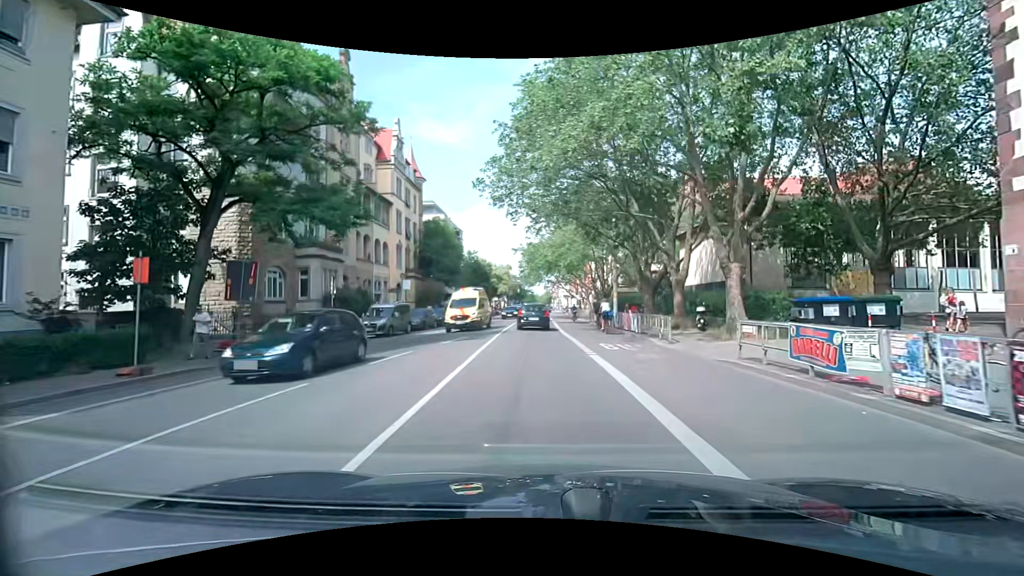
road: secondary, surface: asphalt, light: Day
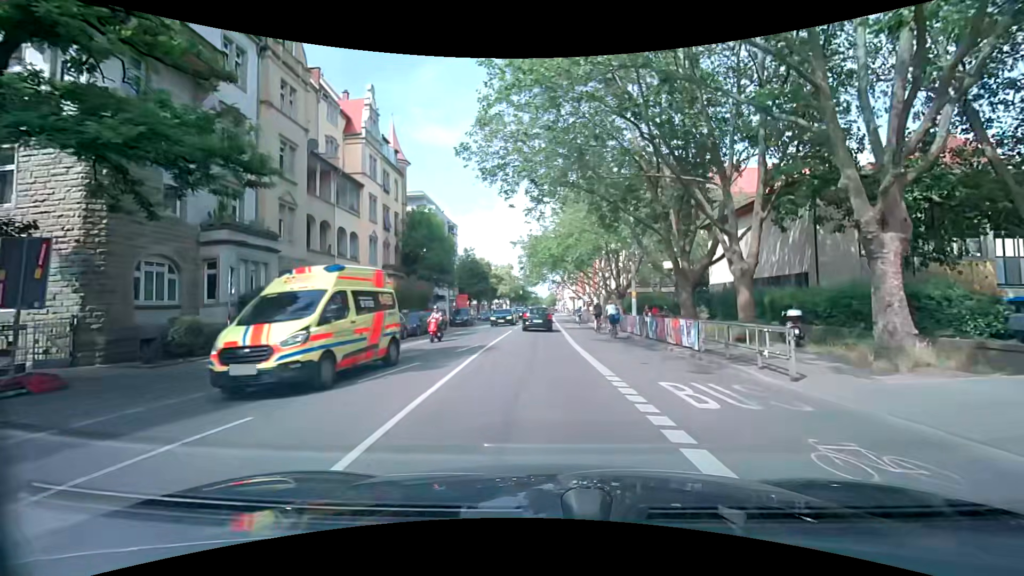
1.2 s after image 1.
(-0.1, +8.7) m; -1°
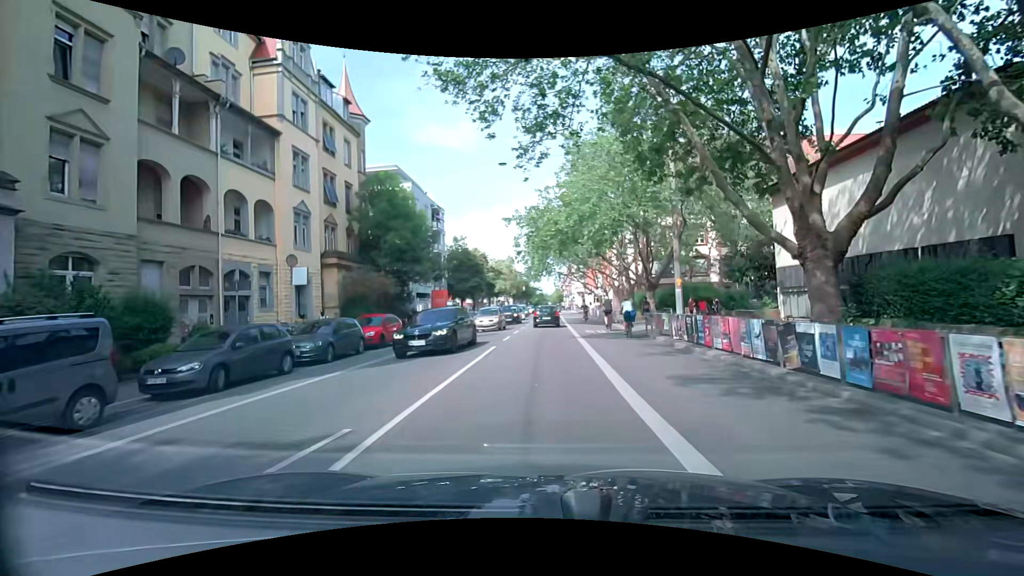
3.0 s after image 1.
(-0.1, +12.8) m; -2°
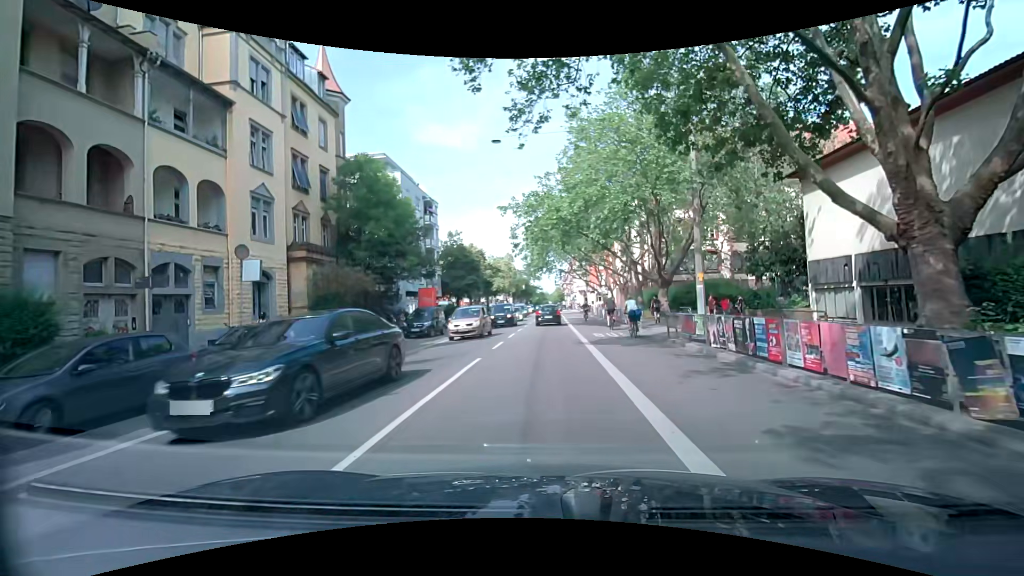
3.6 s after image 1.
(0.0, +4.1) m; 0°
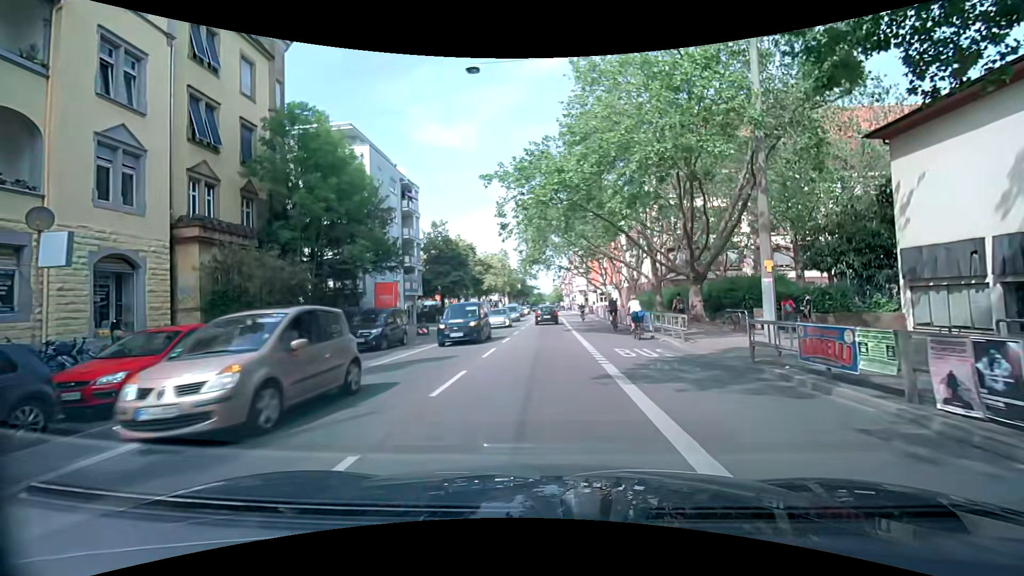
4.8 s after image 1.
(+0.1, +8.3) m; +1°
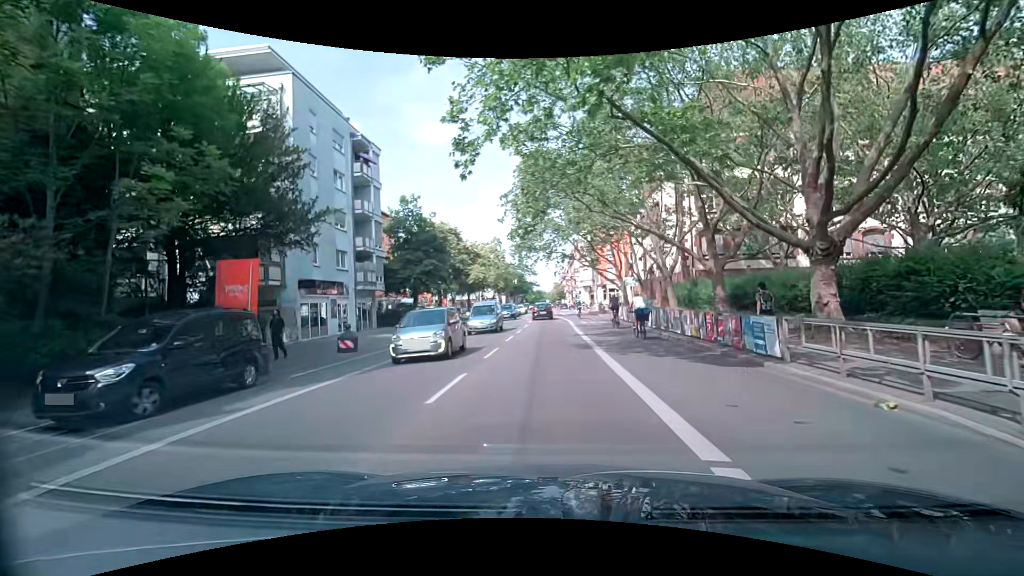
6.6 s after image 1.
(0.0, +12.5) m; 0°
(0, +10) (0, +20) (0, +30) (0, +40) (0, +50) (-1, +60) (-1, +70) (-1, +80) (-1, +90) (-1, +100) m
